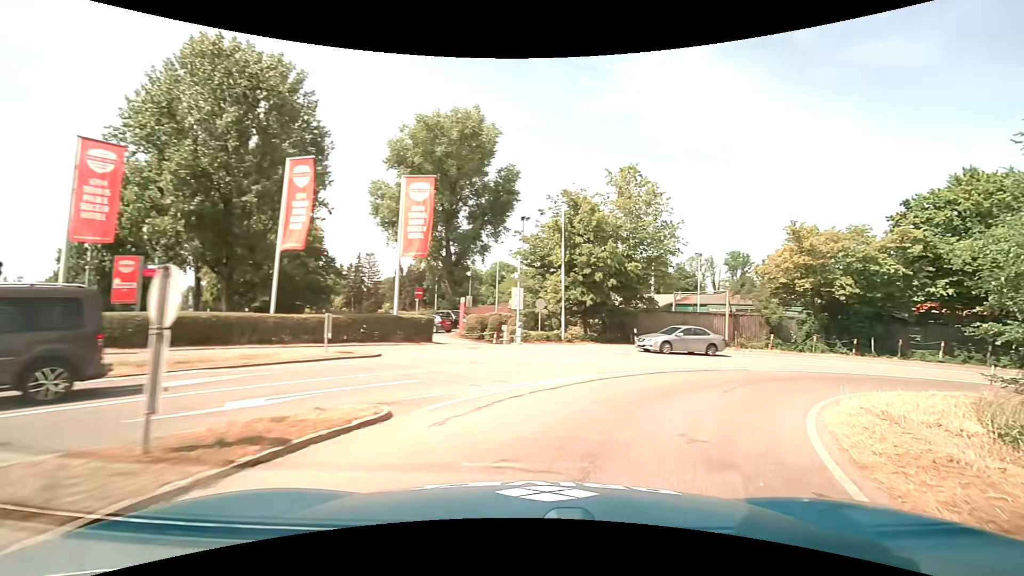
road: trunk_link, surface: asphalt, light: Day
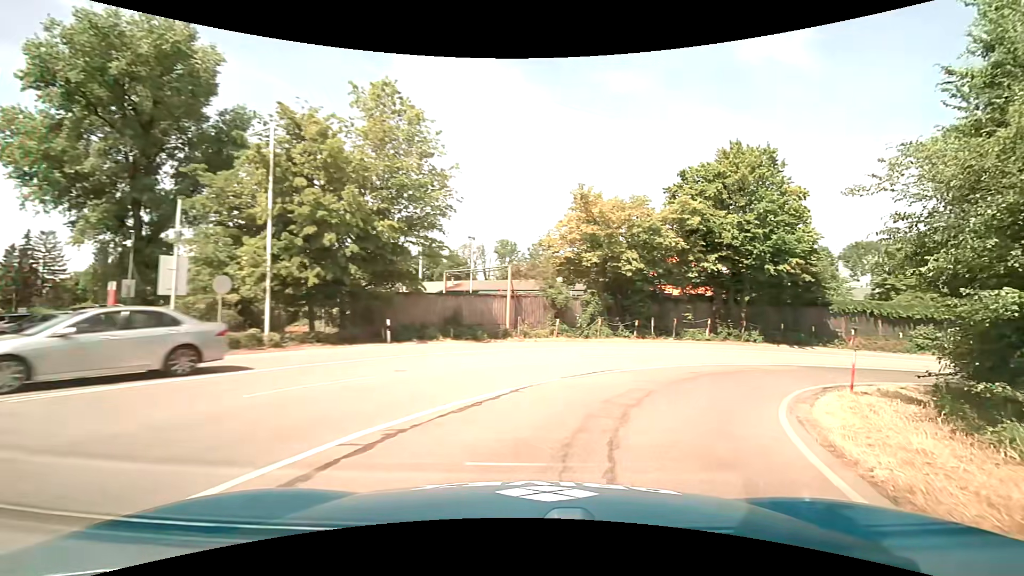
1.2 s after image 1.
(+2.5, +9.8) m; +27°
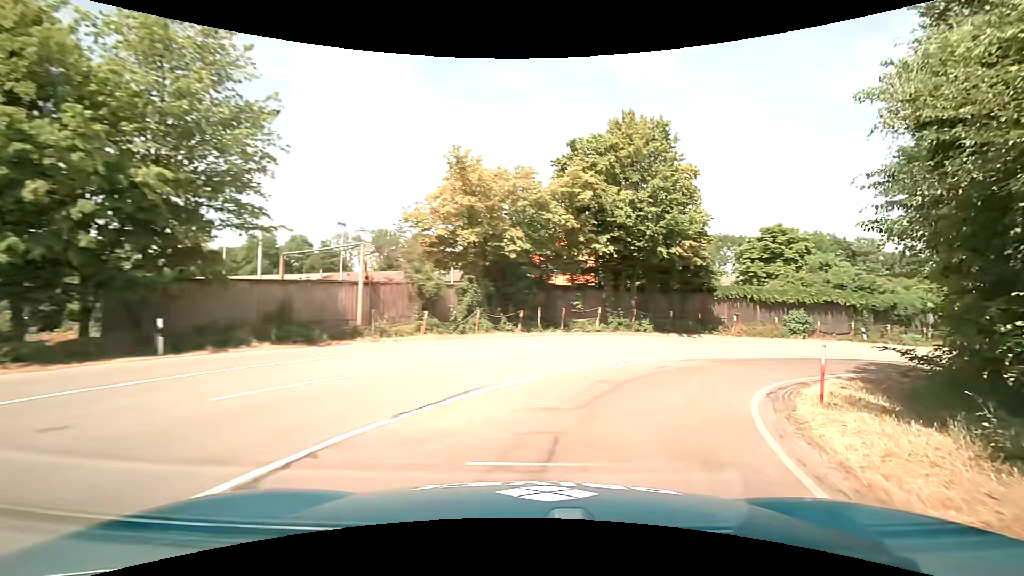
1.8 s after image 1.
(+0.6, +5.3) m; +13°
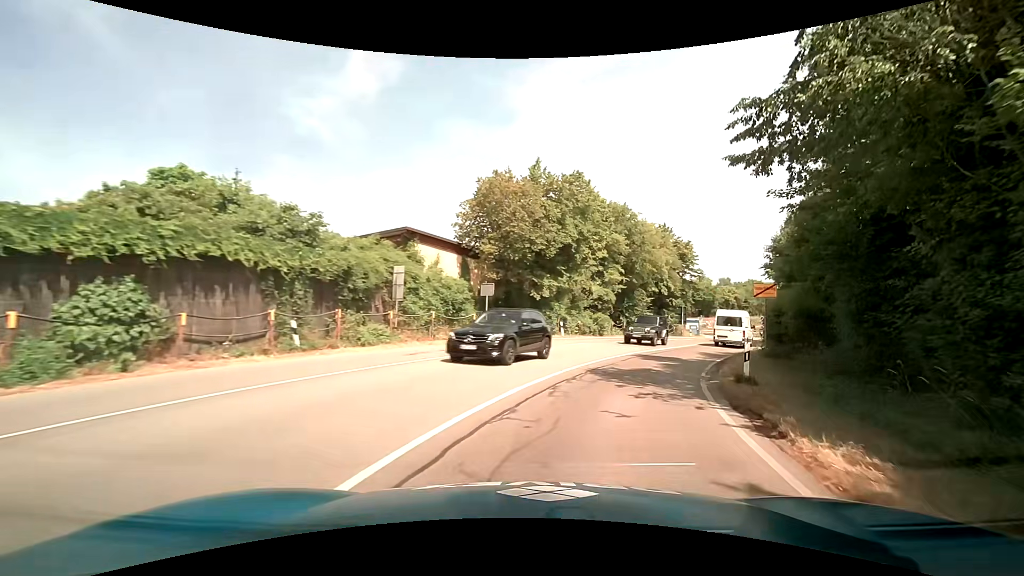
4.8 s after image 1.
(+13.1, +23.4) m; +56°
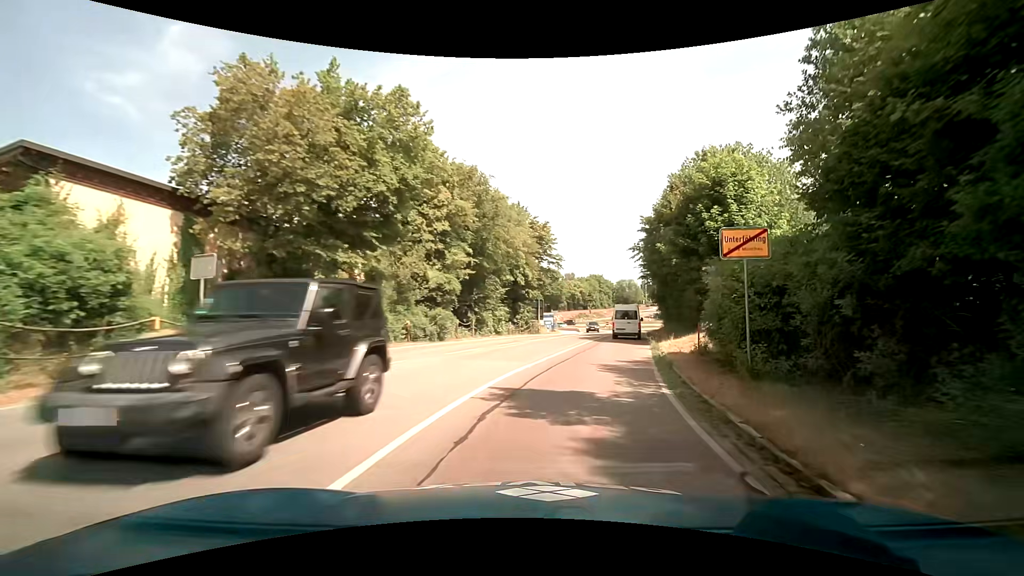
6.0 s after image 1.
(+2.2, +13.0) m; +18°
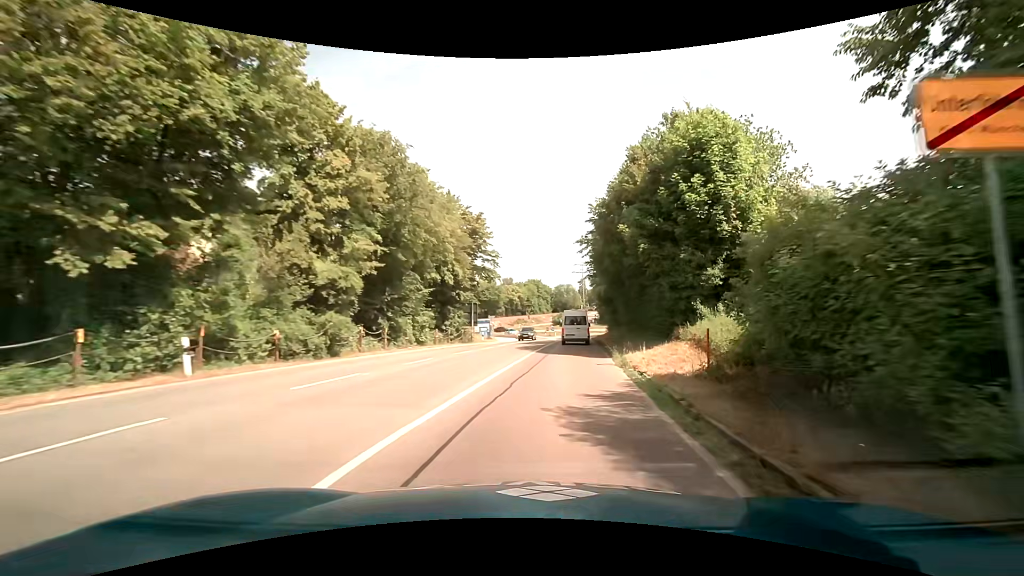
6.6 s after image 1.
(+0.5, +7.6) m; +7°
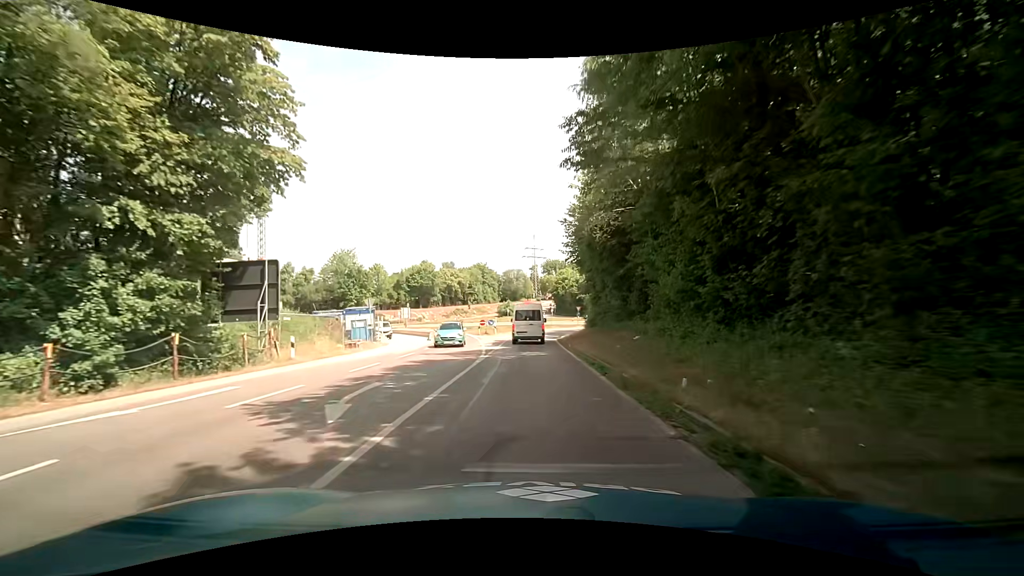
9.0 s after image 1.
(+2.2, +31.9) m; +4°
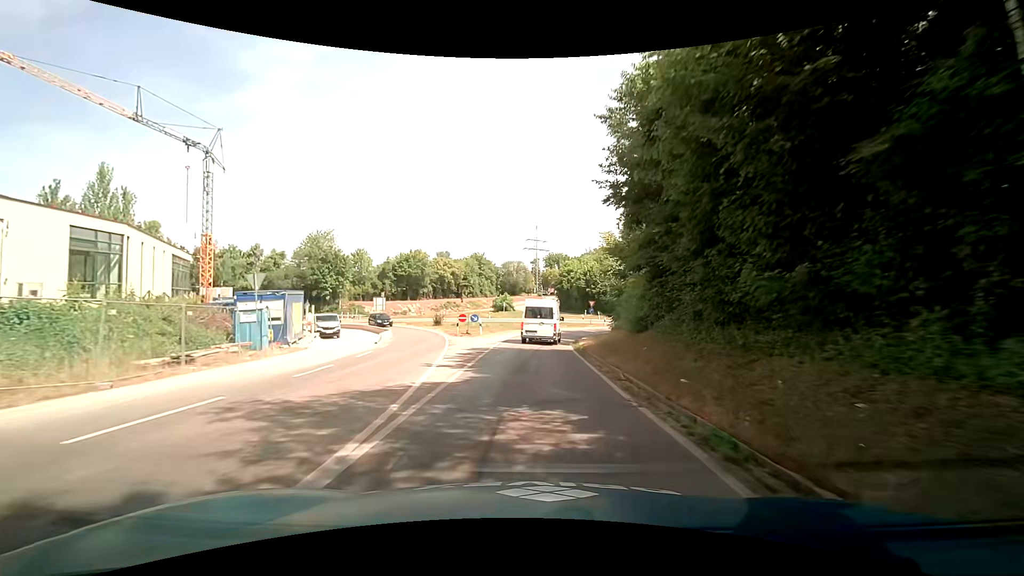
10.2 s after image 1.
(+0.2, +14.8) m; +1°
(0, +10) (0, +20) (0, +30) (+2, +40) (+6, +49) (+14, +55) (+24, +57) (+33, +56) (+43, +53) (+52, +50) m
